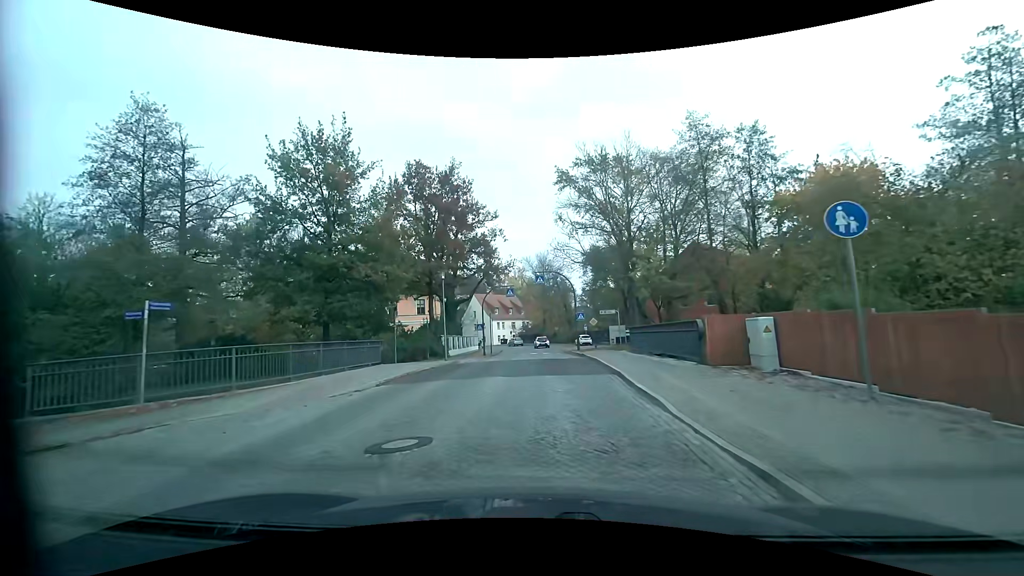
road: residential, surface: sett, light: Day
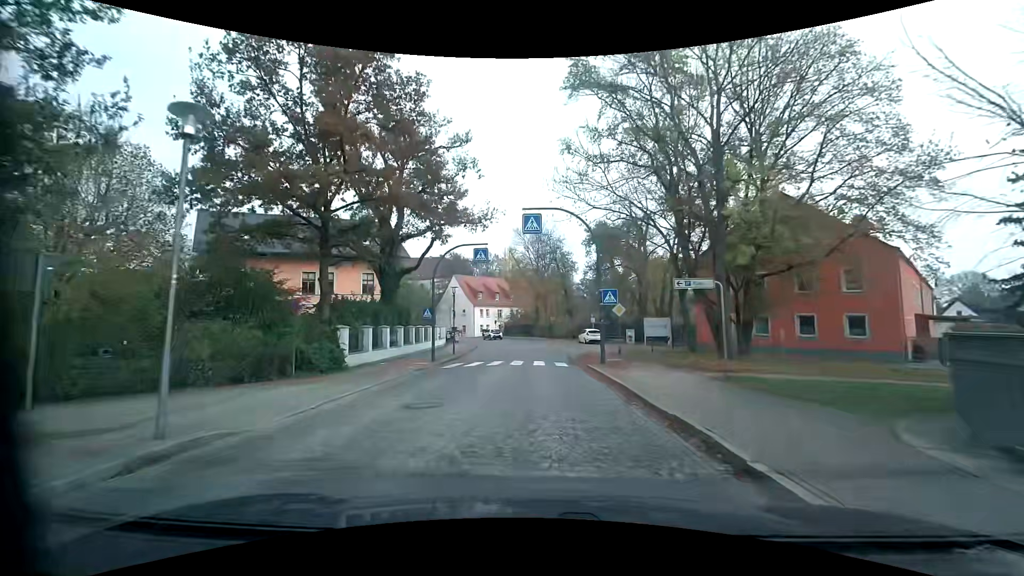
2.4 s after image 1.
(+0.3, +19.2) m; +1°
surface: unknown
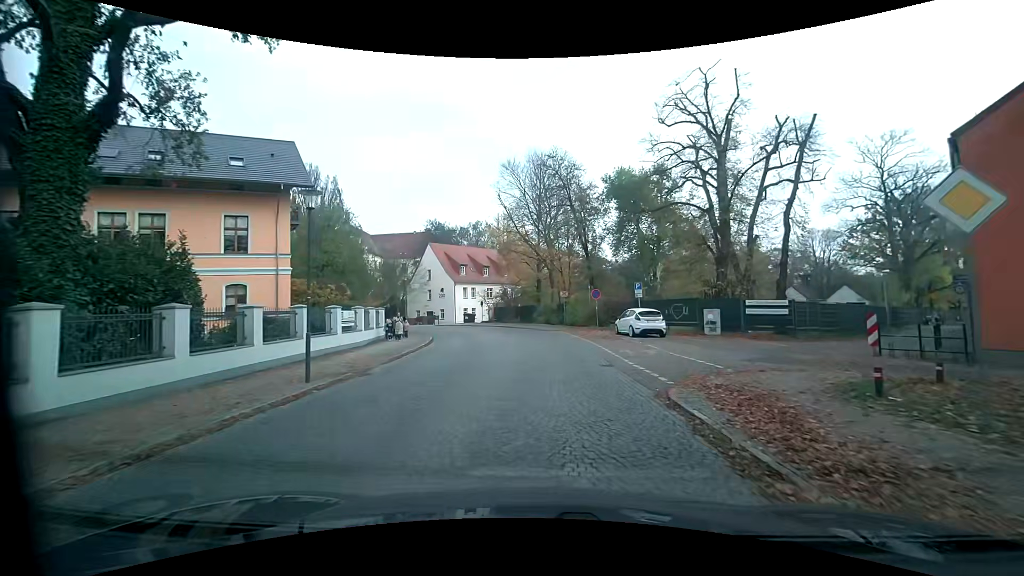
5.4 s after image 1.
(0.0, +22.8) m; 0°
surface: sett
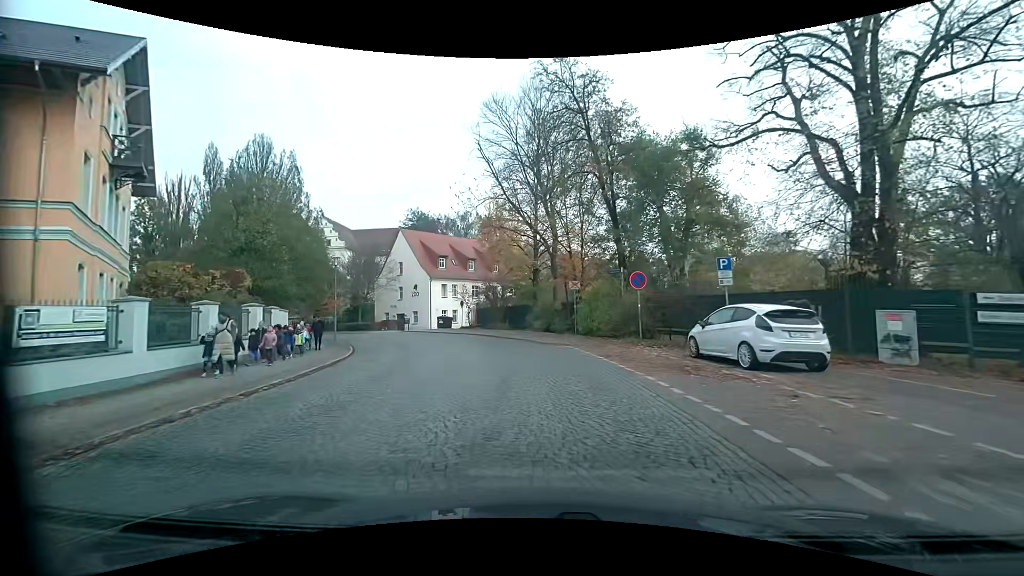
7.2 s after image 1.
(+0.1, +14.2) m; +1°
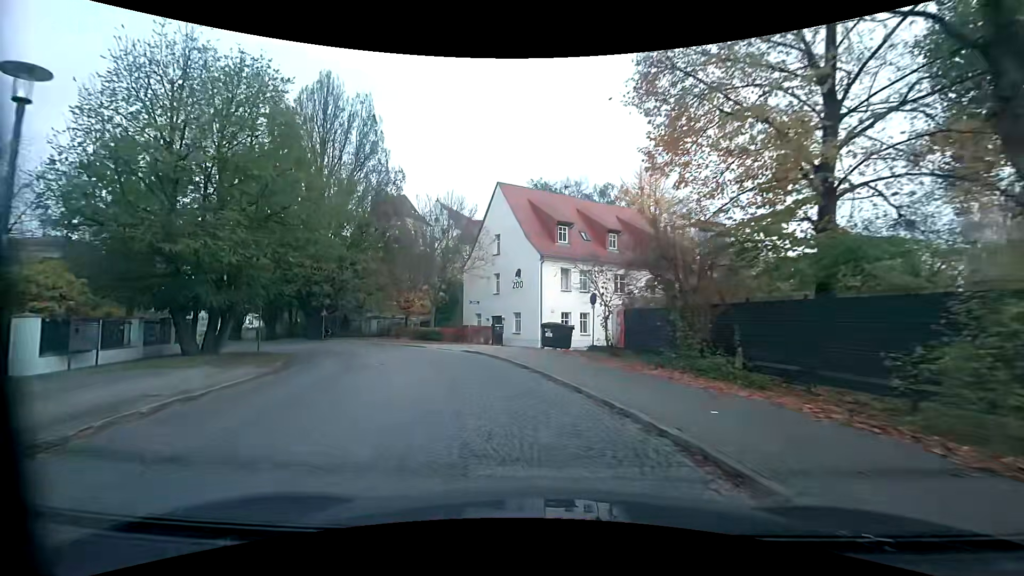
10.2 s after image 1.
(-2.8, +23.8) m; -16°
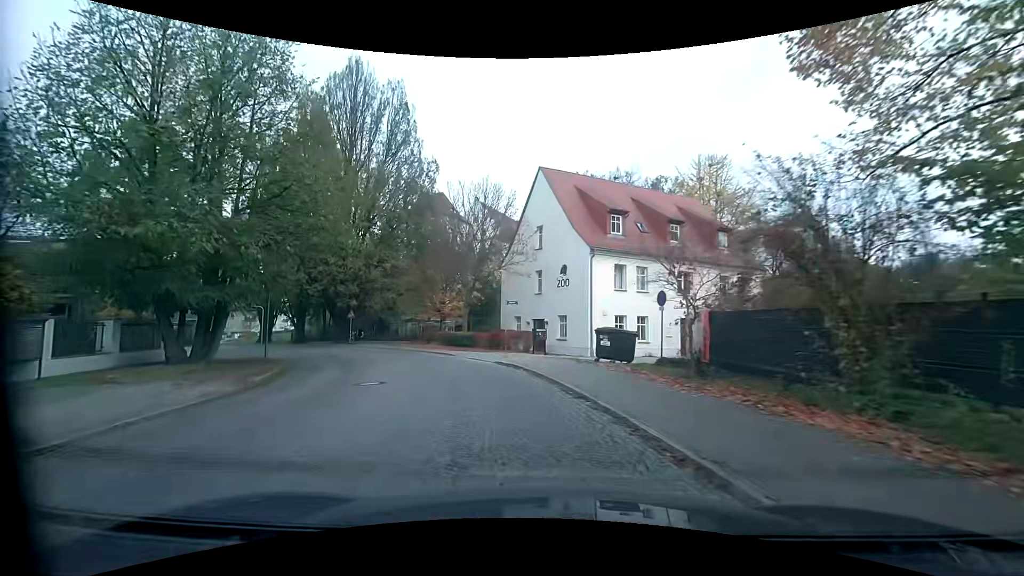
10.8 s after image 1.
(-0.2, +4.7) m; -6°
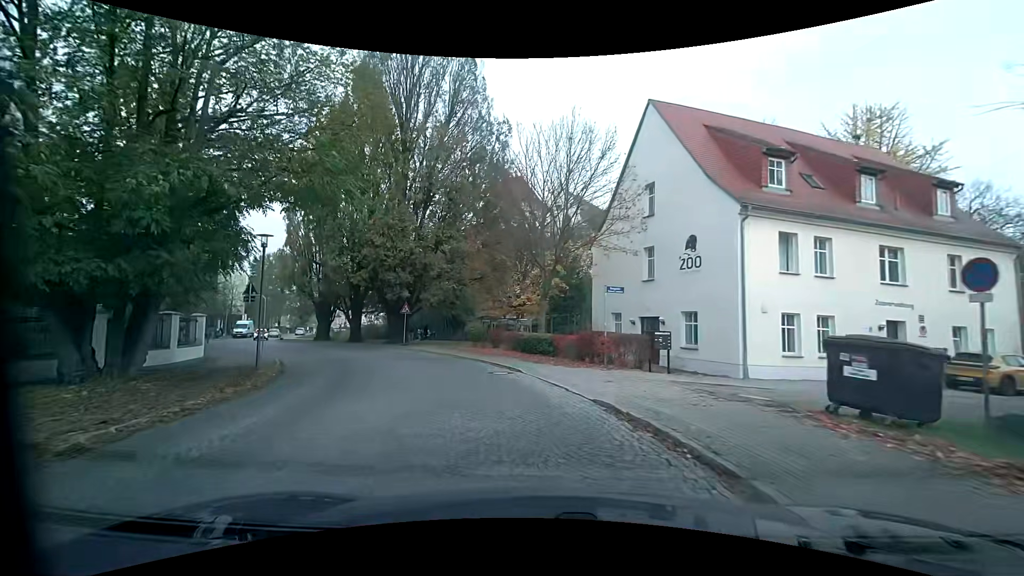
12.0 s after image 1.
(-0.6, +9.2) m; -9°
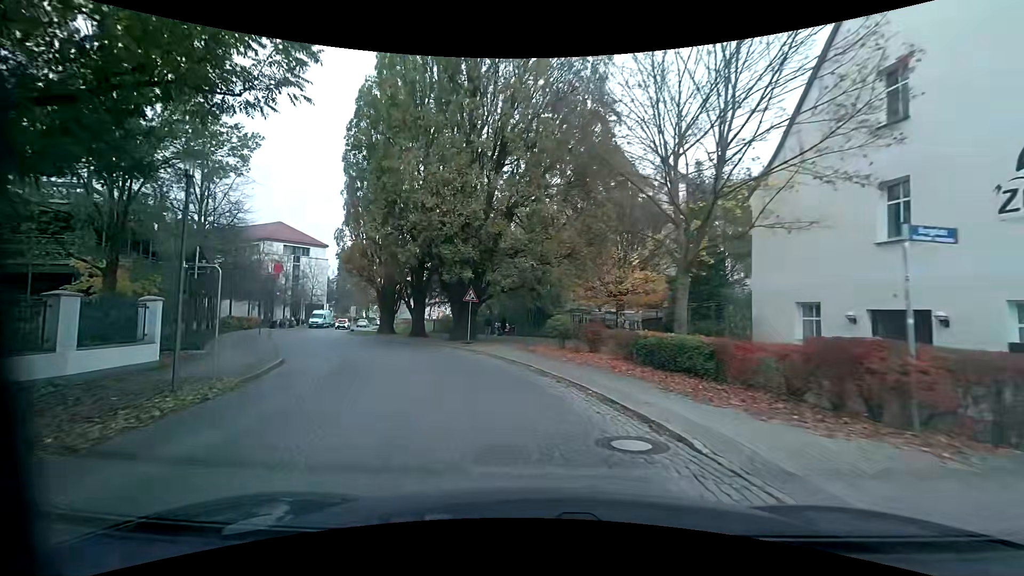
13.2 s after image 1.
(-0.7, +9.1) m; -9°
(-1, +10) (-4, +19) (-8, +28) (-14, +37) (-19, +45) (-23, +54) (-26, +64) (-29, +74) (-30, +84) (-31, +93) m
